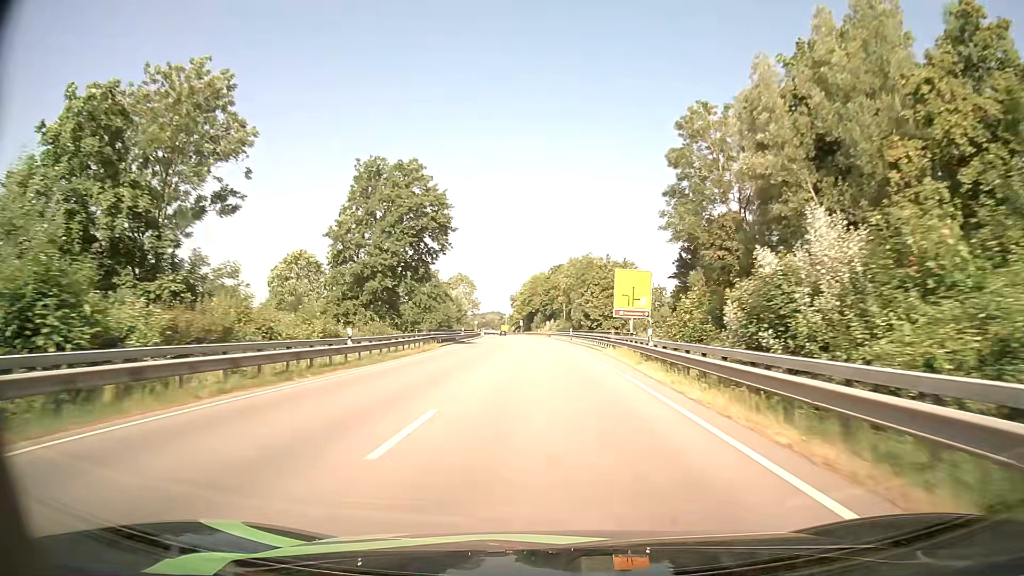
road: primary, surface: asphalt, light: Day
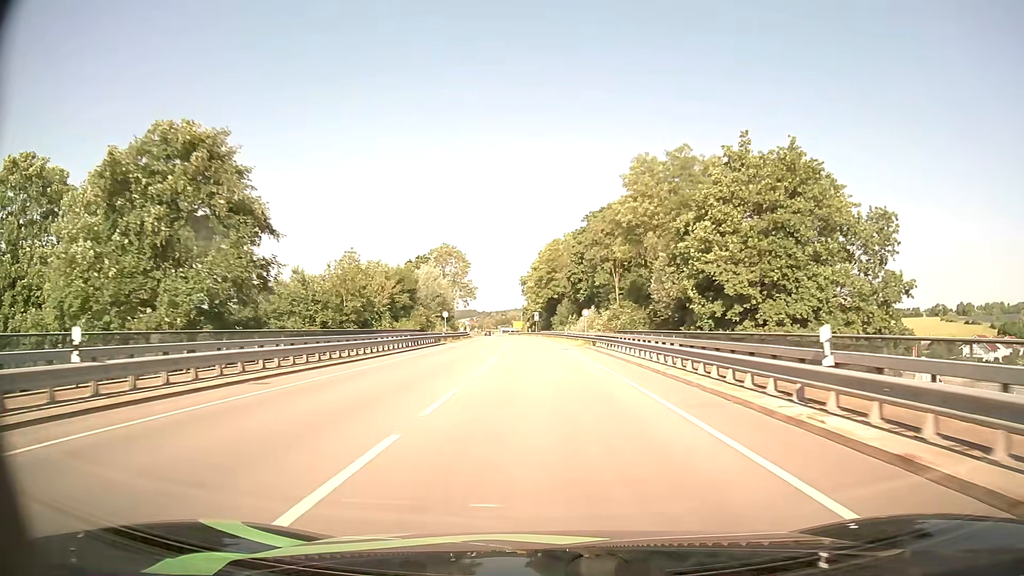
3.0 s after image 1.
(-0.9, +63.0) m; -2°
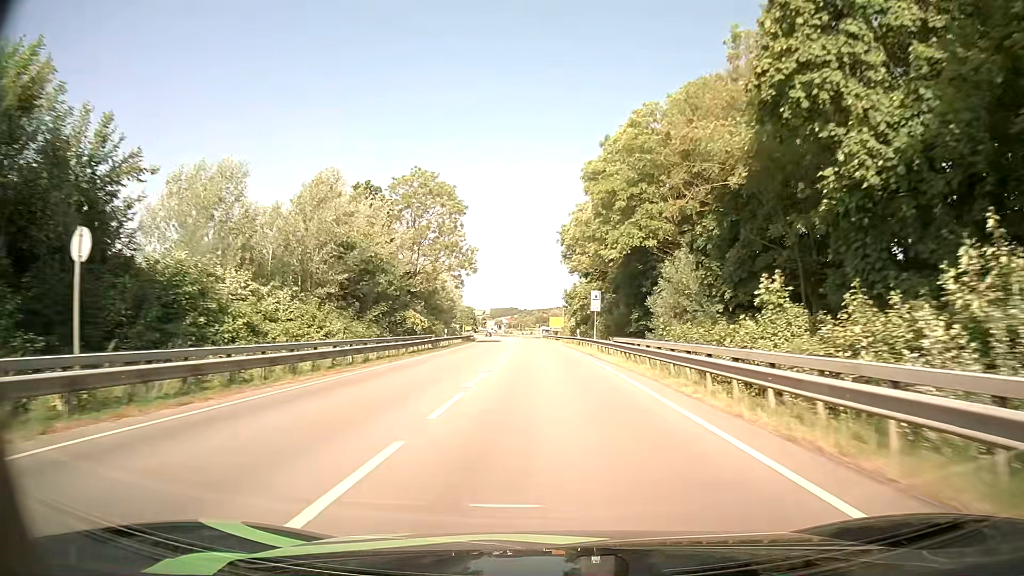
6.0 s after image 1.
(-1.9, +60.1) m; -3°
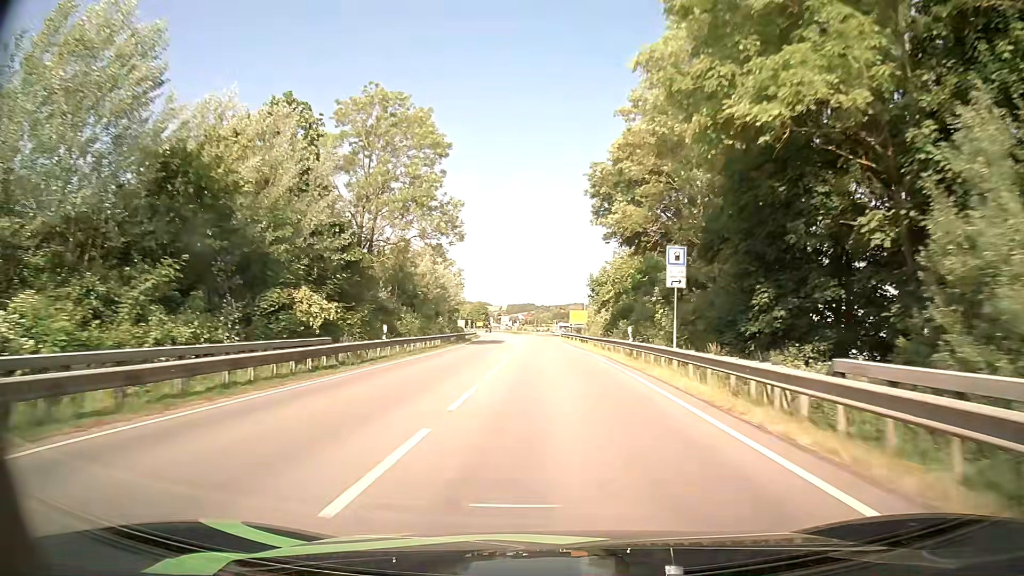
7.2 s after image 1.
(-0.3, +23.3) m; -1°
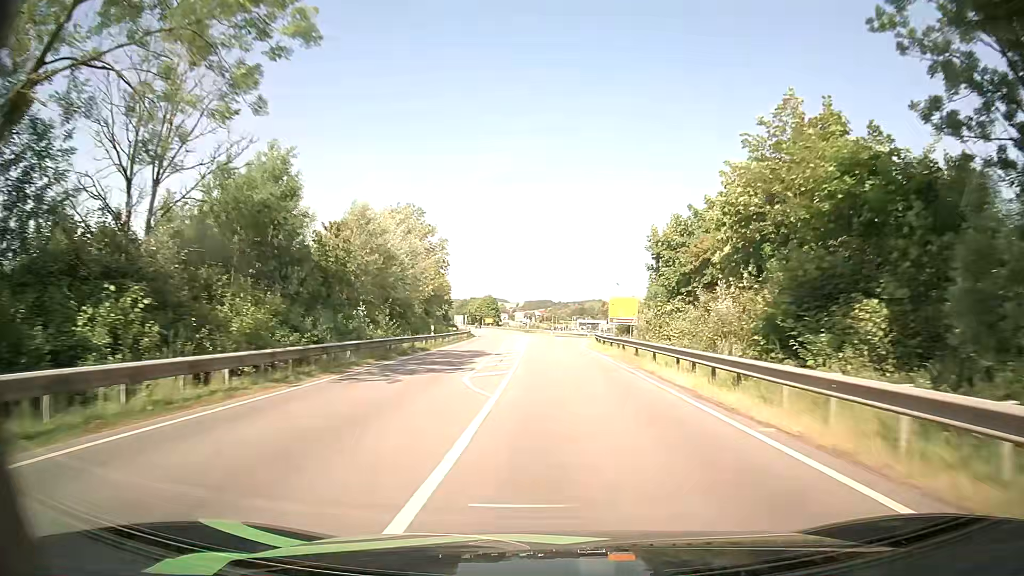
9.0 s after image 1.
(-0.7, +34.5) m; -2°
